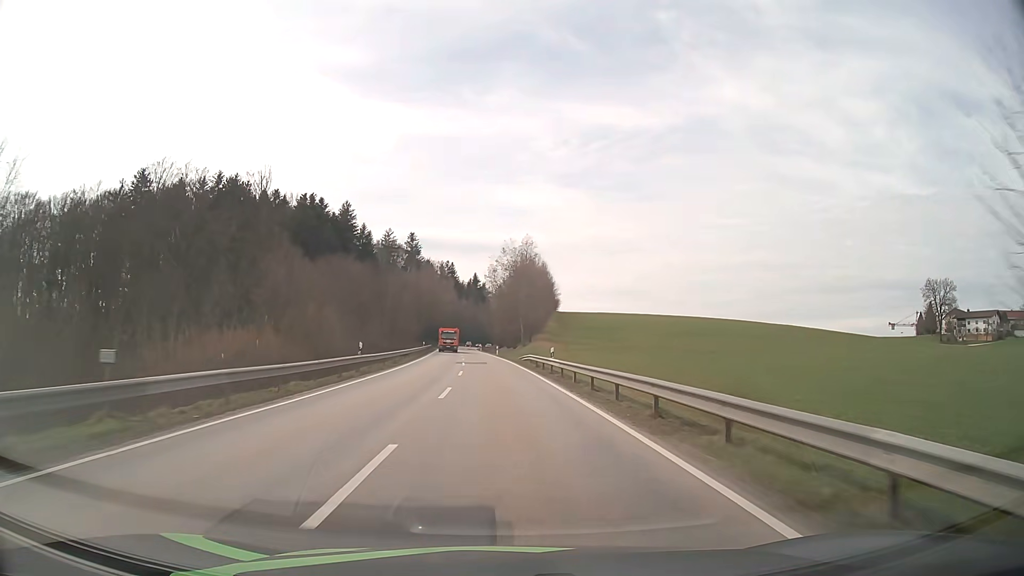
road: secondary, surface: asphalt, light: Day
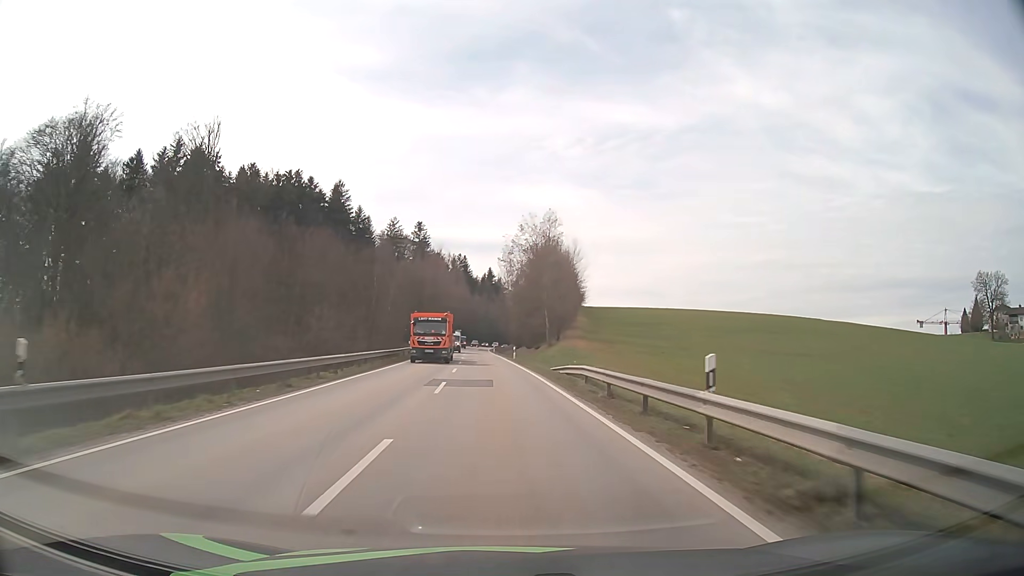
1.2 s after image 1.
(-0.3, +23.8) m; -1°
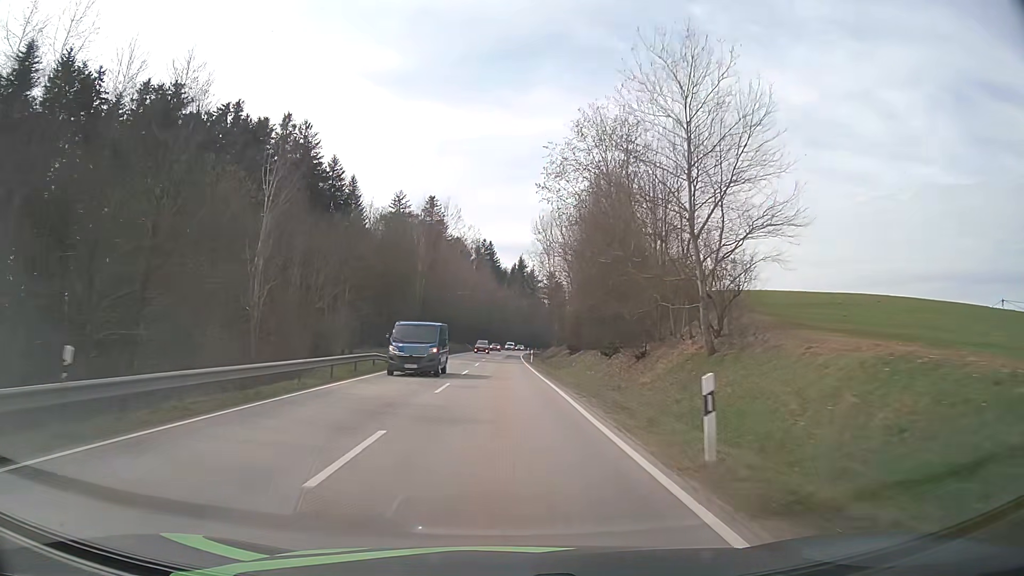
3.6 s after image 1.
(-1.3, +47.3) m; -3°
(0, +10) (0, +20) (0, +30) (0, +40) (0, +50) (0, +60) (0, +70) (0, +80) (0, +90) (+1, +100) m
